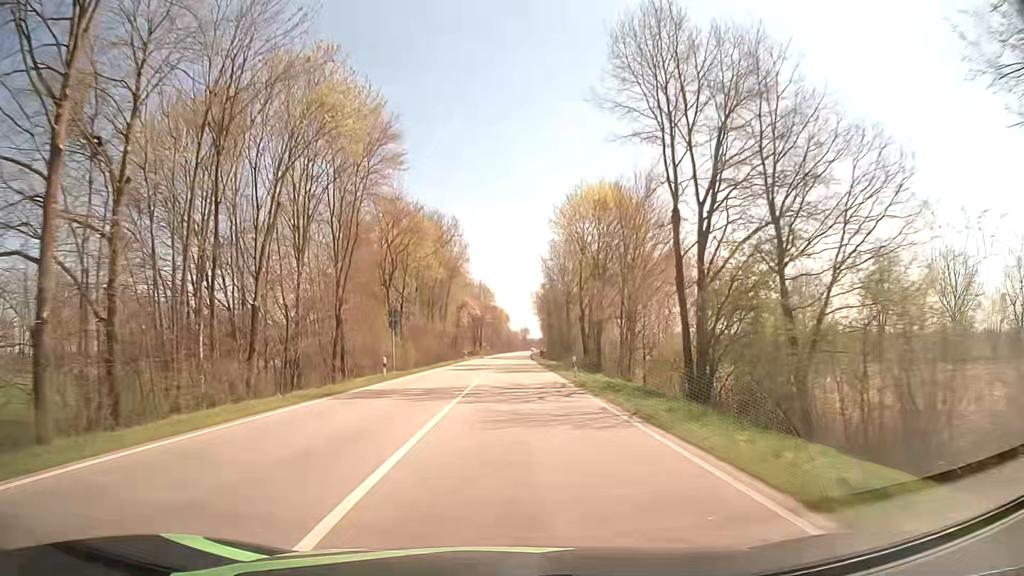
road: secondary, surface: asphalt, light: Day
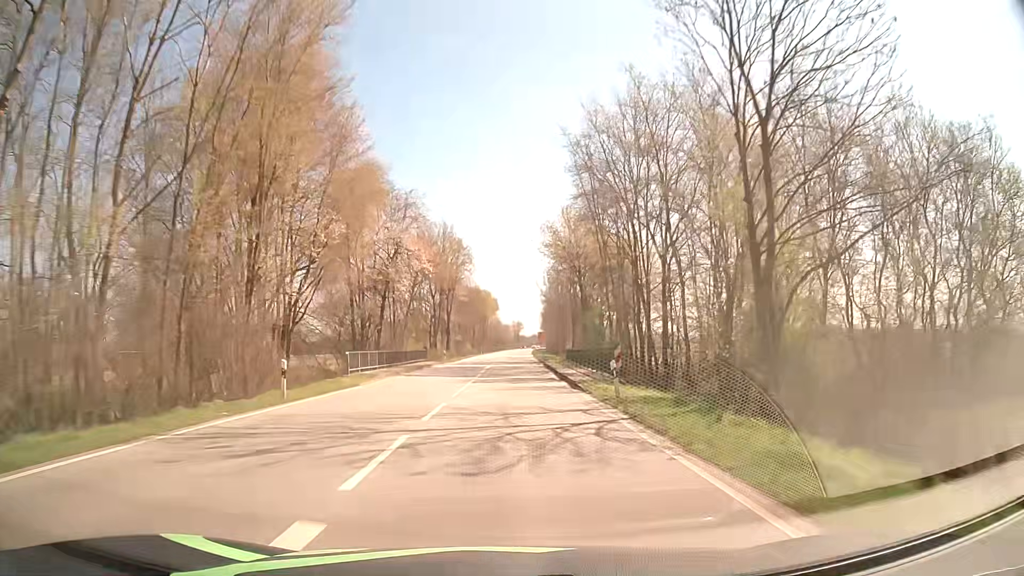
(+0.7, +63.7) m; +1°
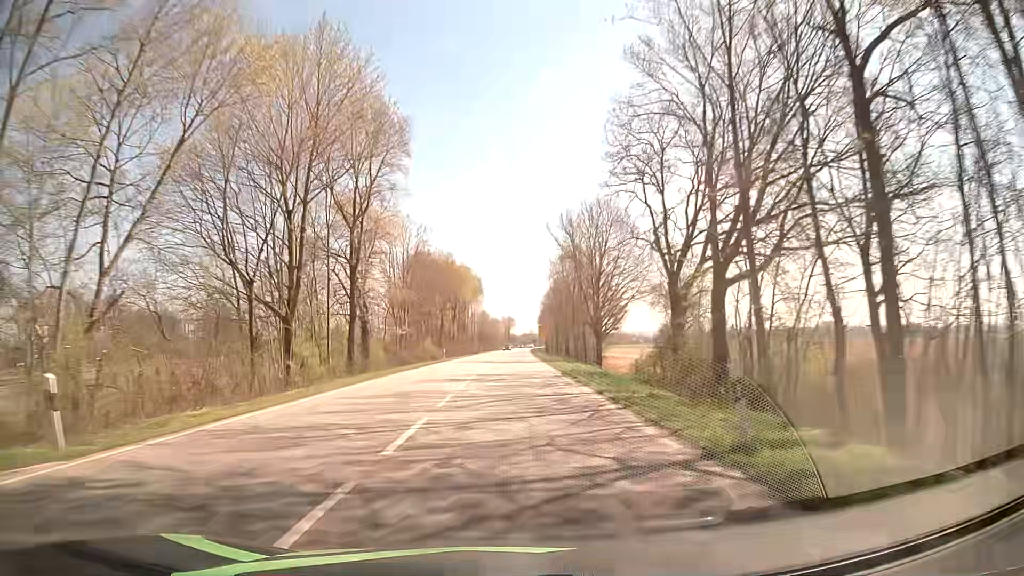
(+0.2, +51.1) m; +1°
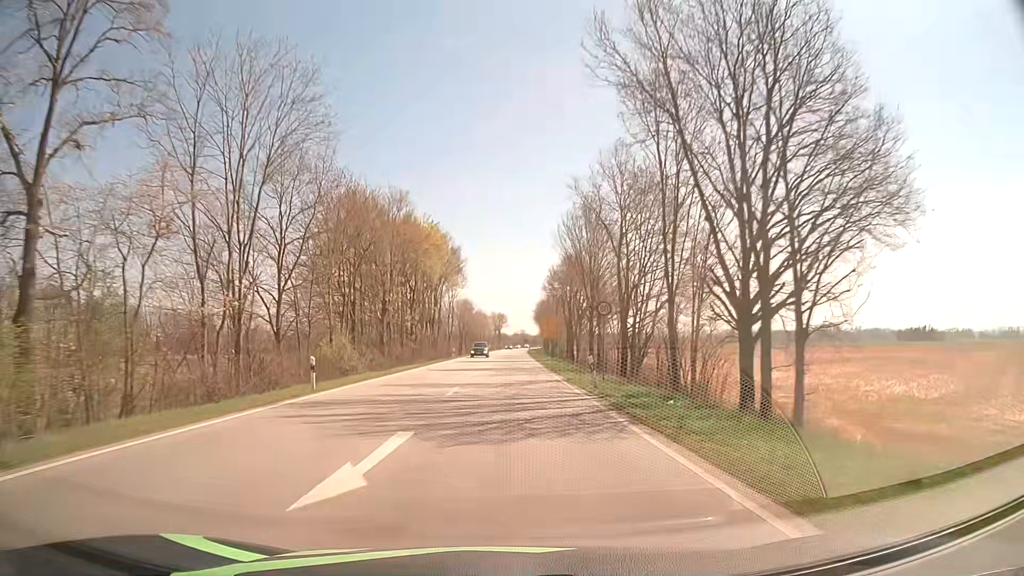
(+0.3, +37.7) m; +1°
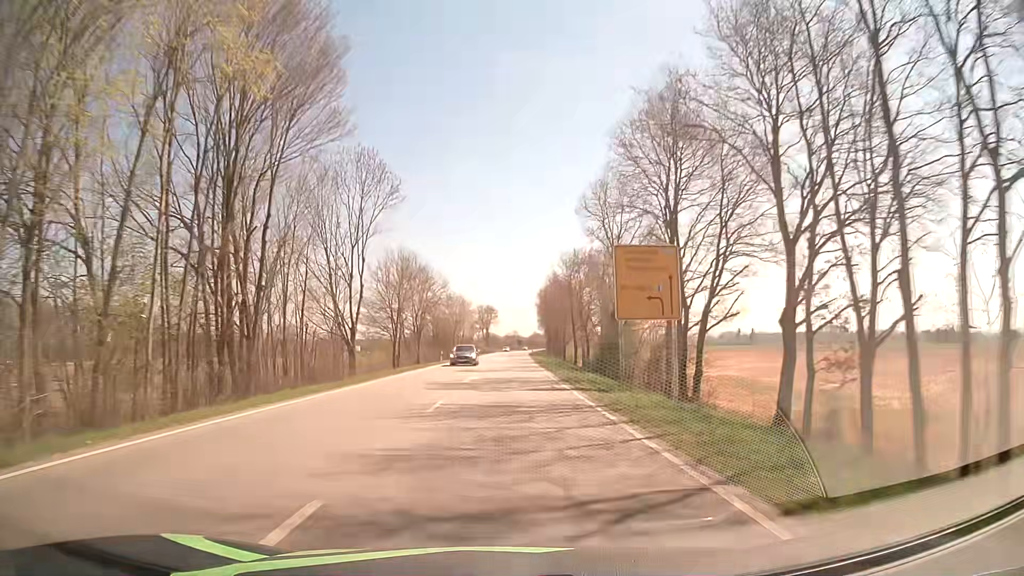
(+0.4, +63.4) m; +1°
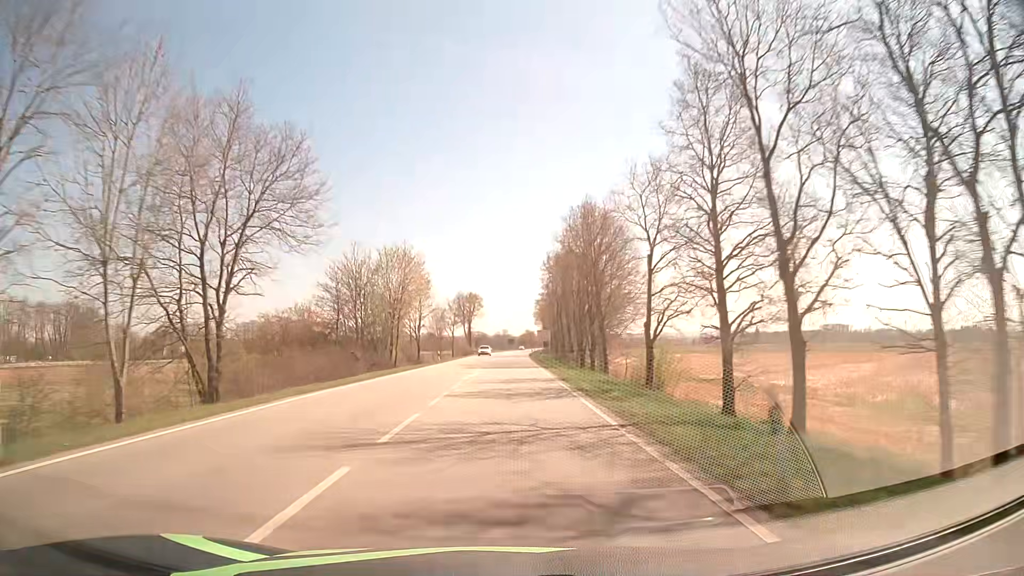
(+0.5, +52.1) m; +1°
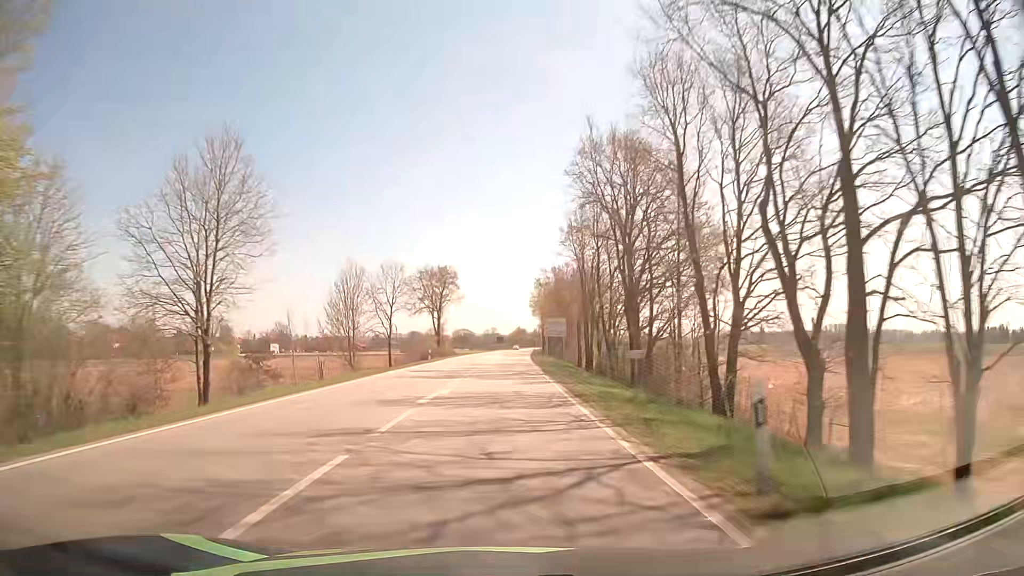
(+0.5, +52.4) m; +1°
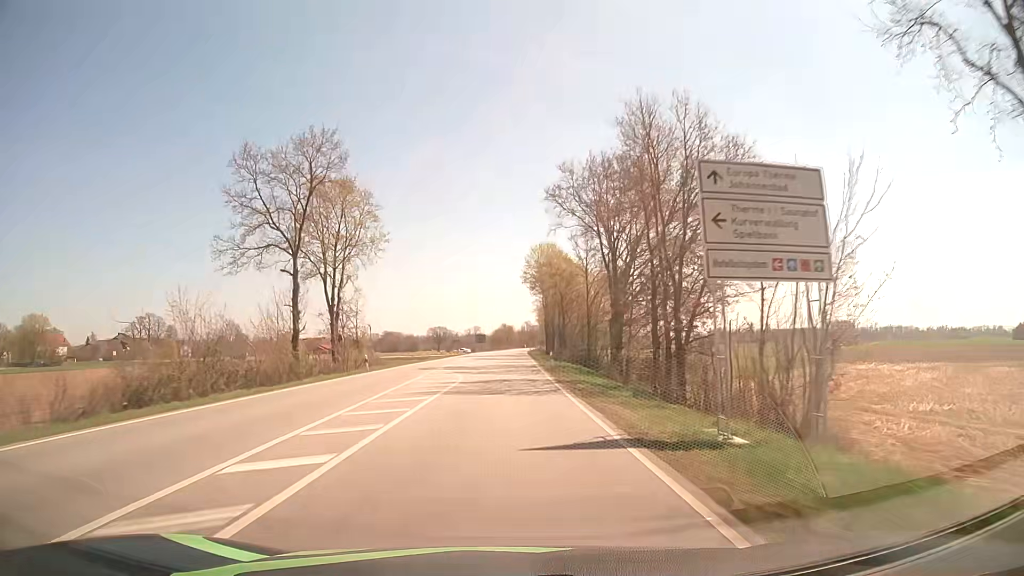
(+0.6, +65.7) m; +1°
(0, +10) (0, +20) (0, +30) (0, +40) (0, +50) (0, +60) (0, +70) (0, +80) (+1, +90) (+1, +100) m
